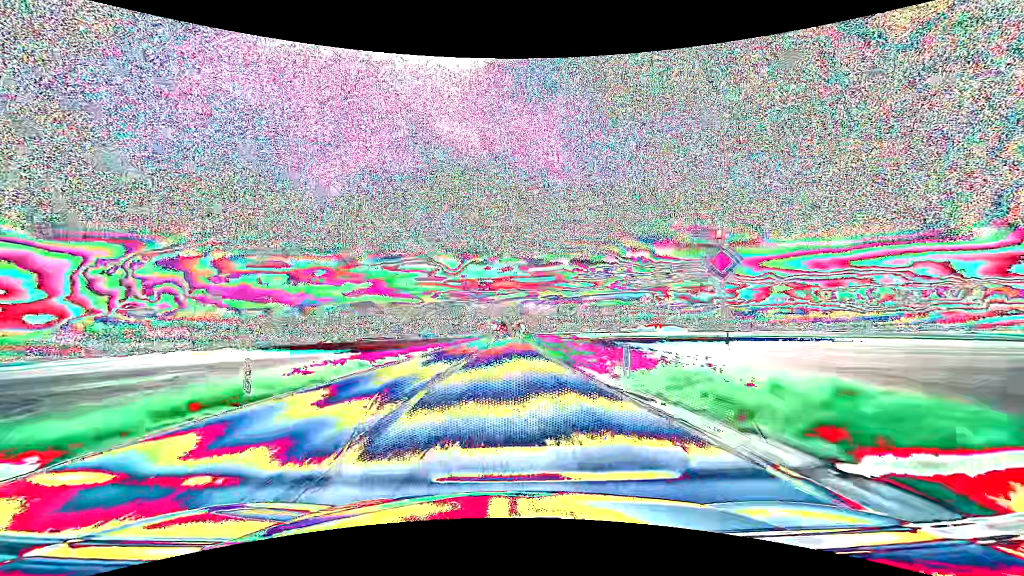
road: primary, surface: asphalt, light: Day
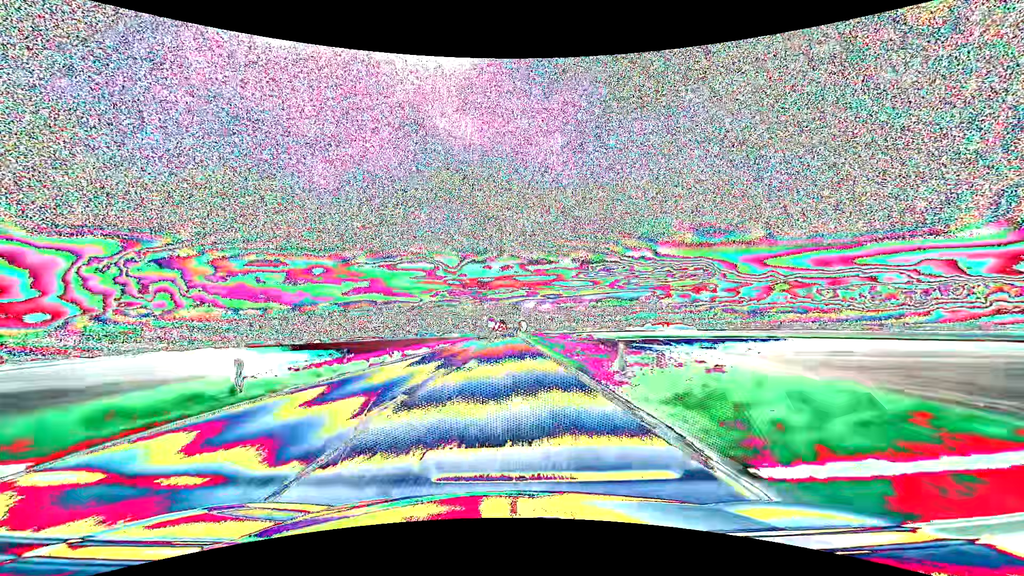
(0.0, +44.6) m; 0°
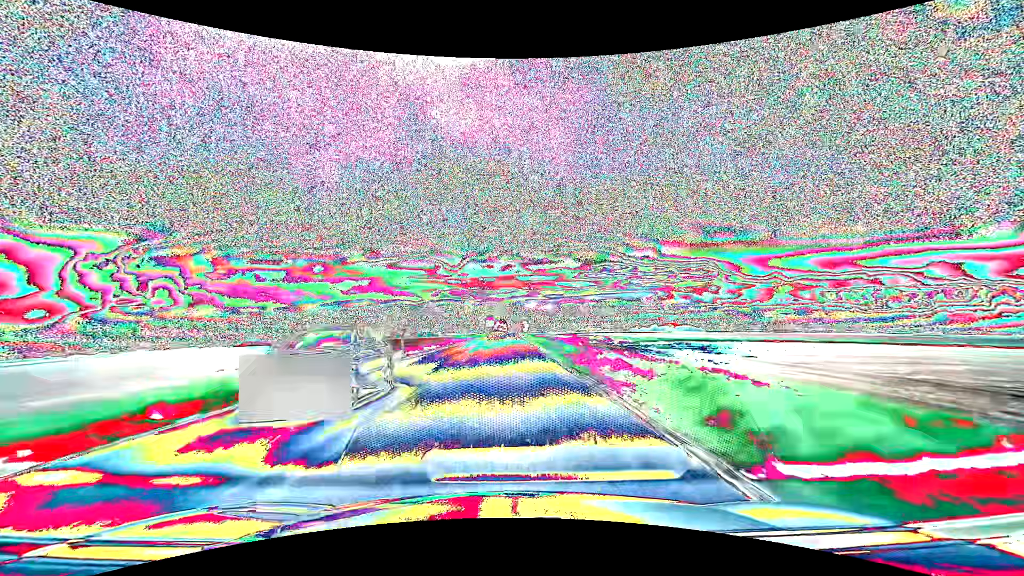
(0.0, +30.4) m; 0°
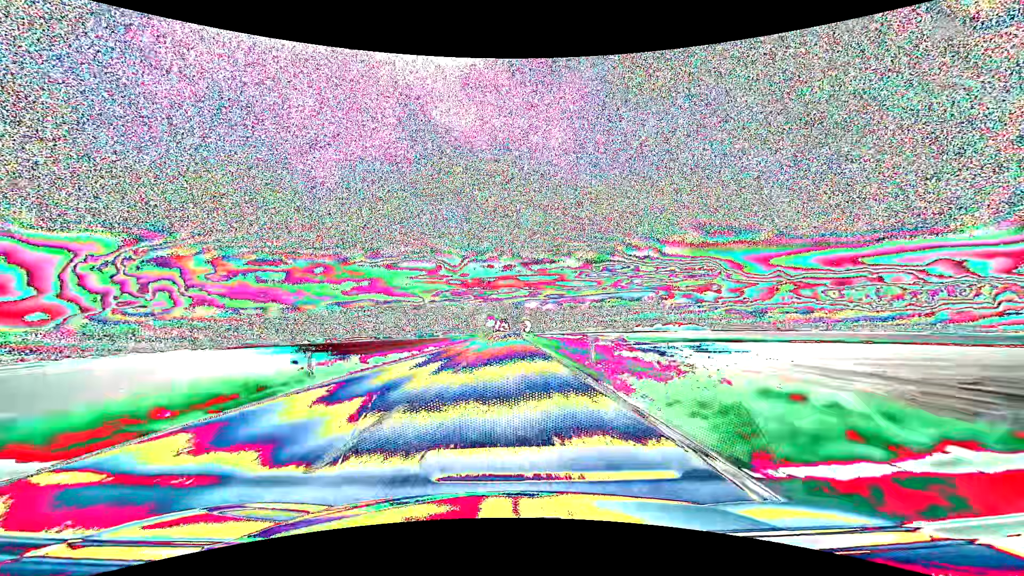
(0.0, +15.4) m; 0°
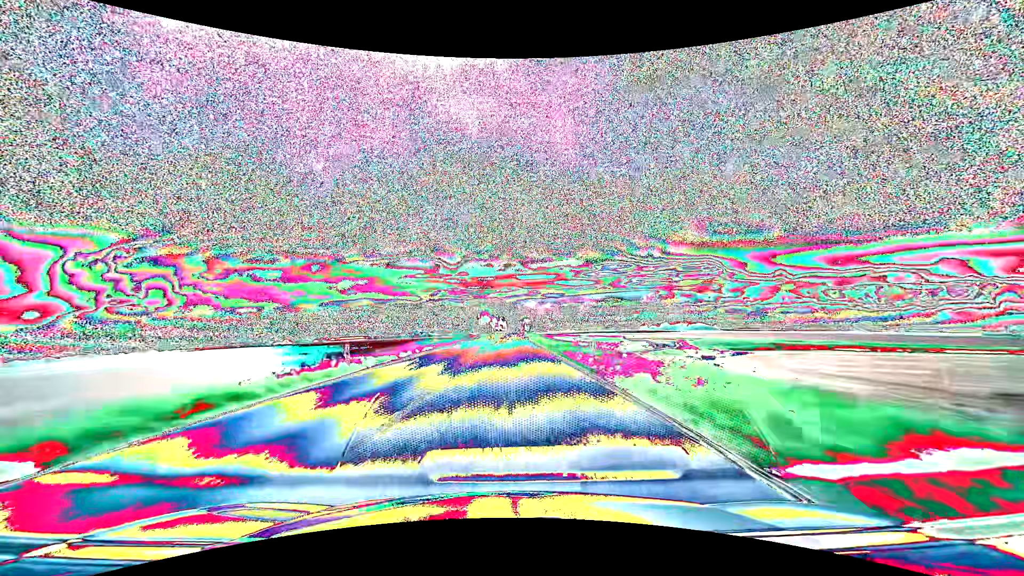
(-0.1, +46.5) m; 0°
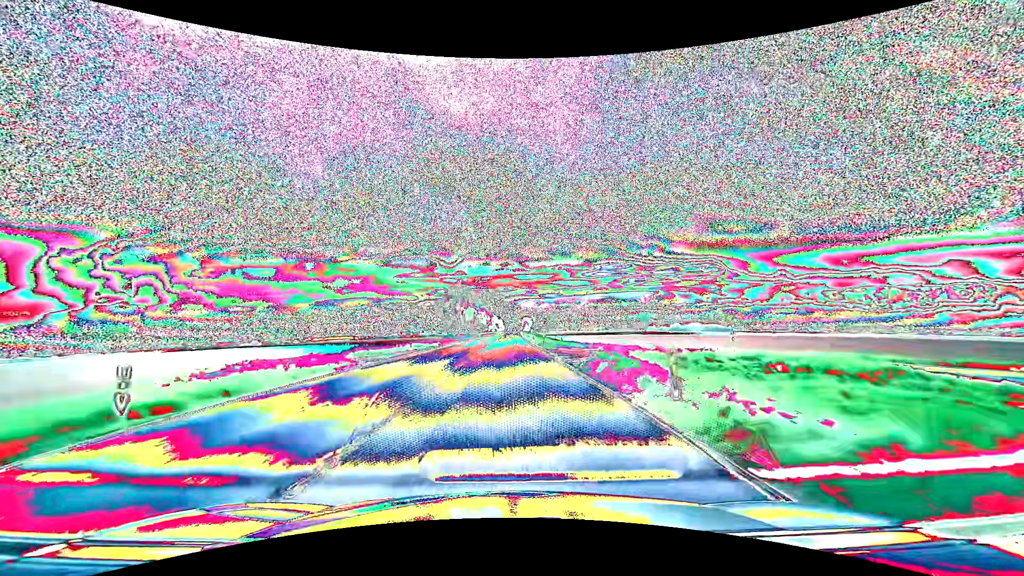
(+0.3, +62.6) m; 0°
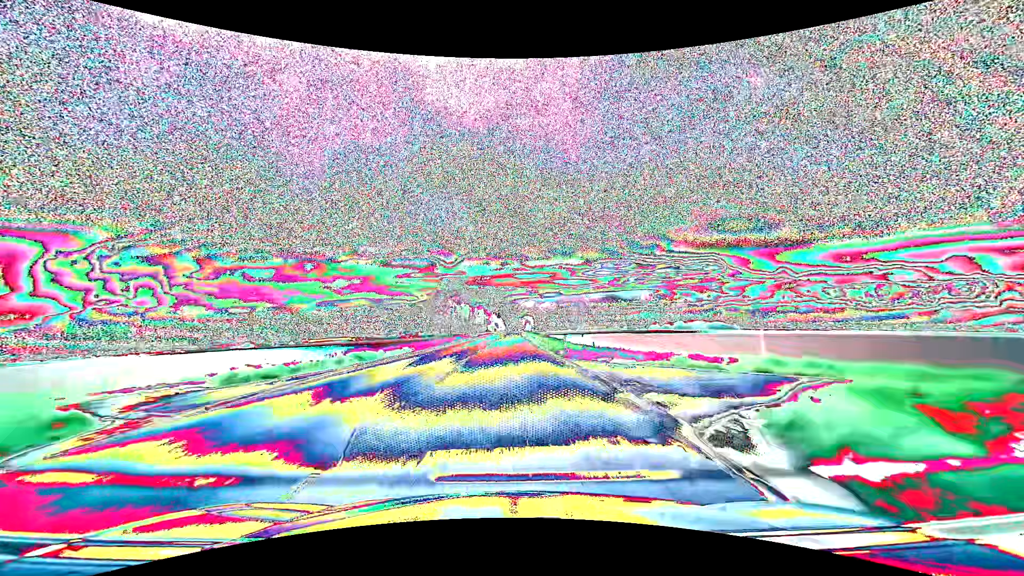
(0.0, +15.7) m; 0°
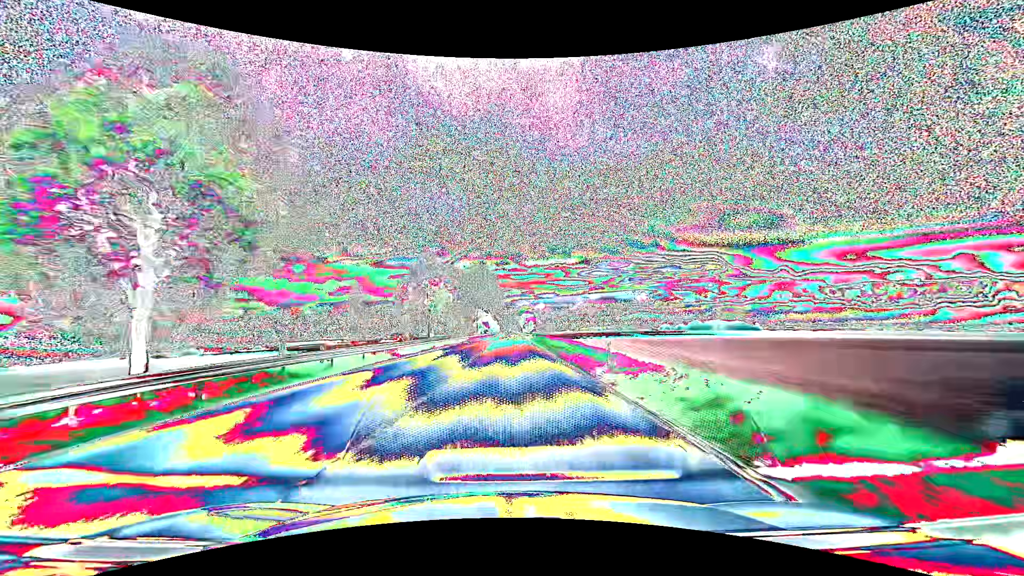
(+0.2, +78.9) m; 0°
(0, +10) (0, +20) (0, +30) (0, +40) (0, +50) (0, +60) (0, +70) (+1, +80) (+1, +90) (+1, +100) m
